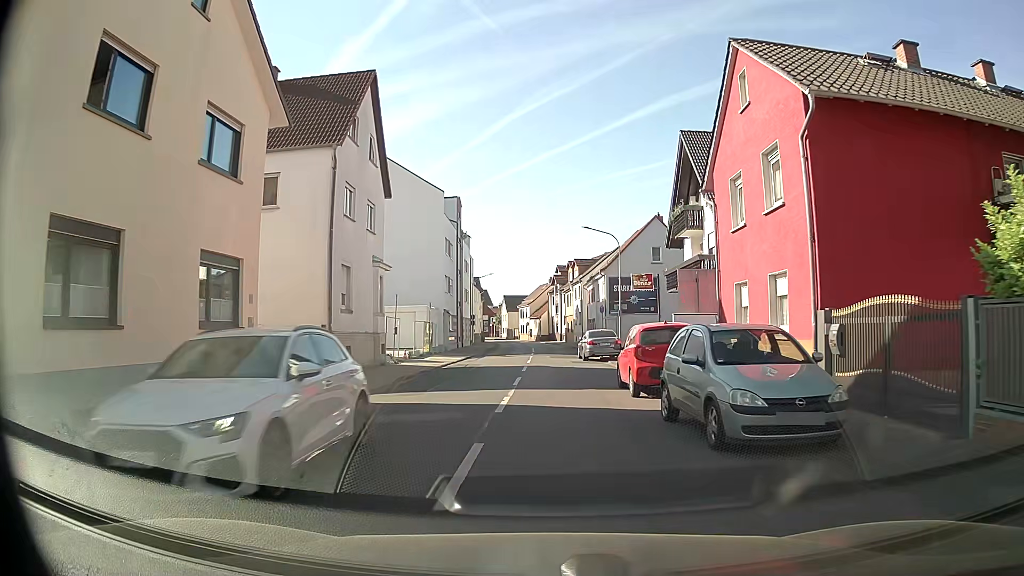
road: tertiary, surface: asphalt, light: Day
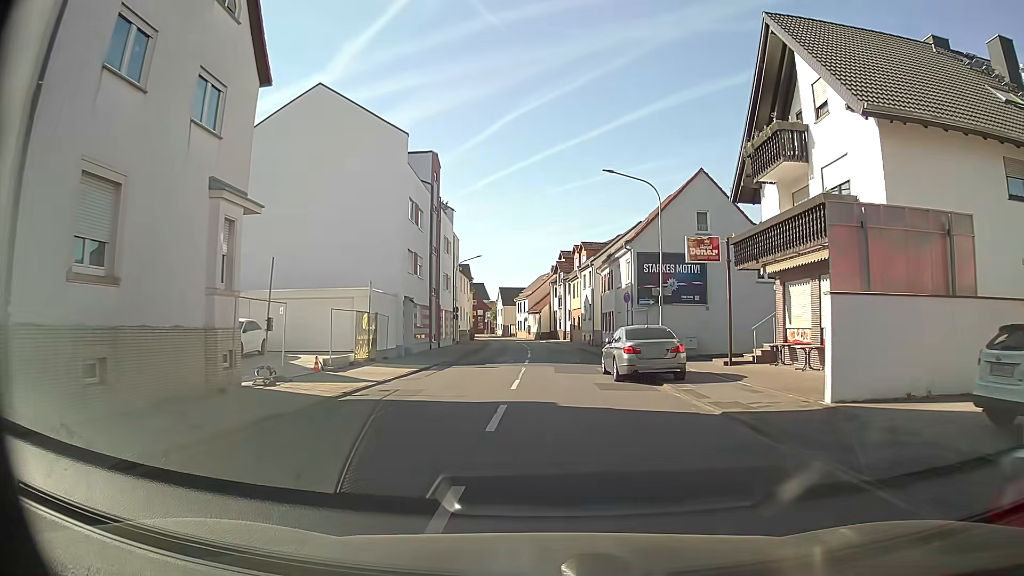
(-0.2, +14.4) m; -1°
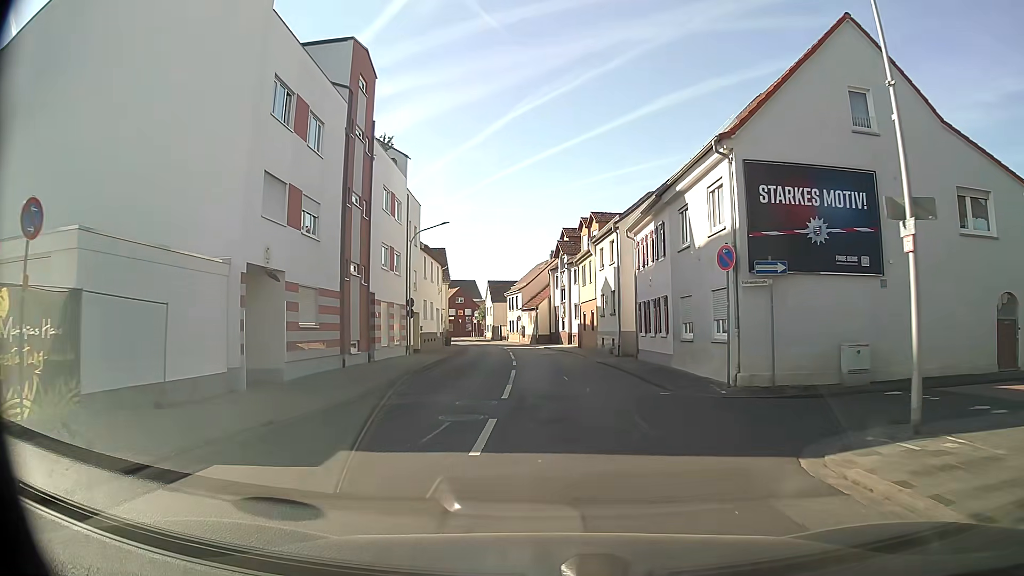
(0.0, +19.3) m; +1°
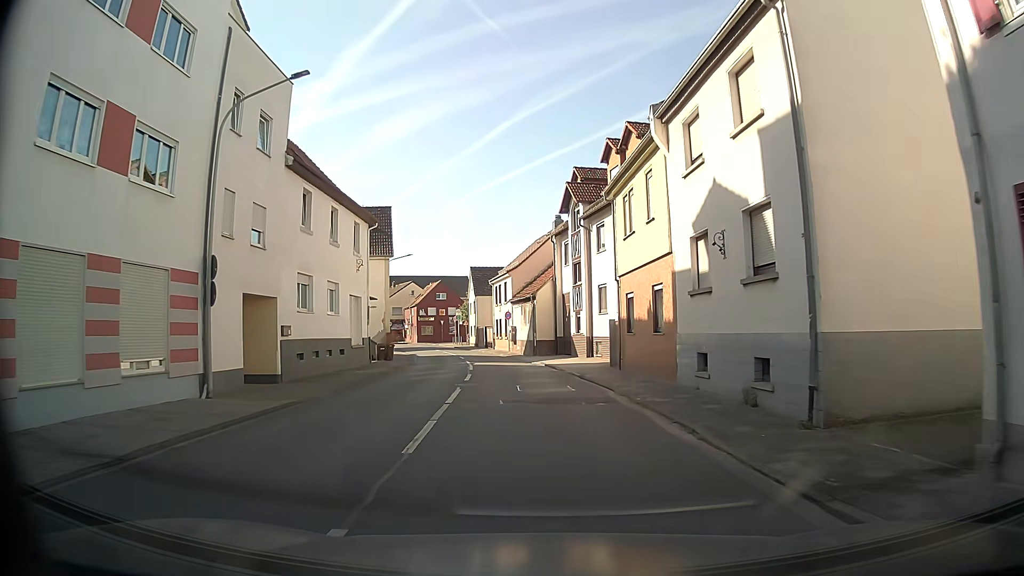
(-0.3, +24.5) m; -1°
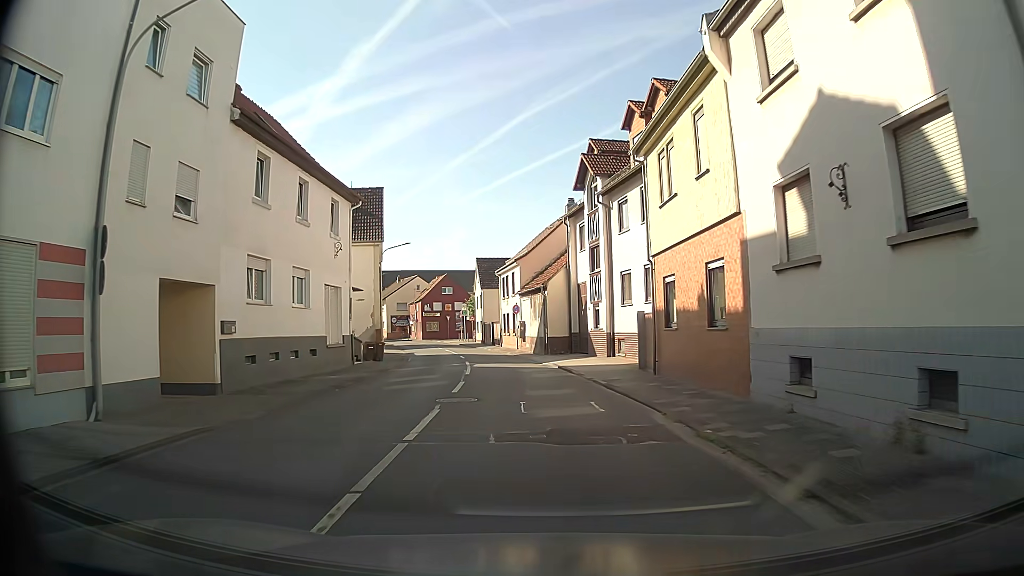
(0.0, +5.0) m; -1°
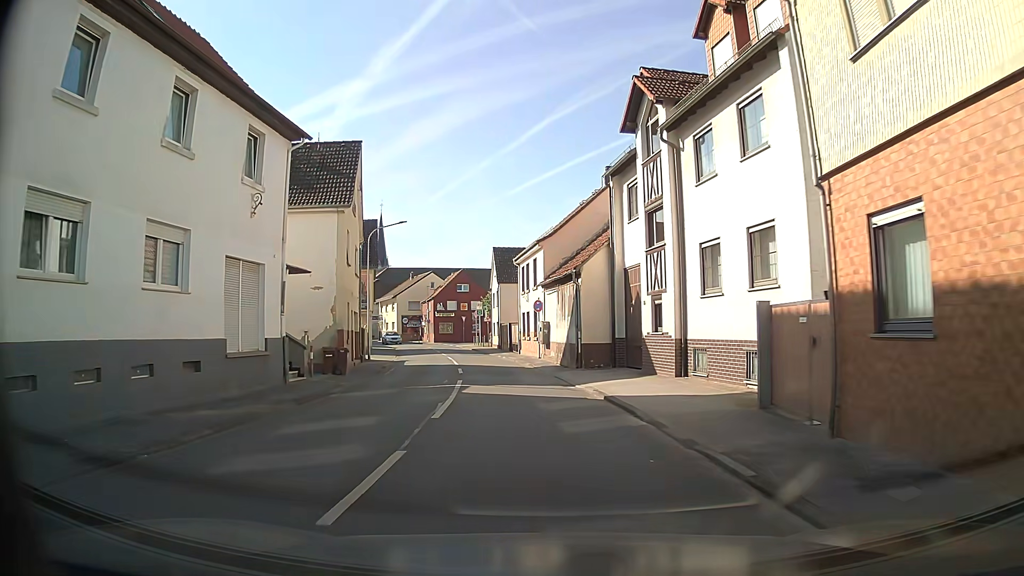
(-0.2, +10.1) m; -2°
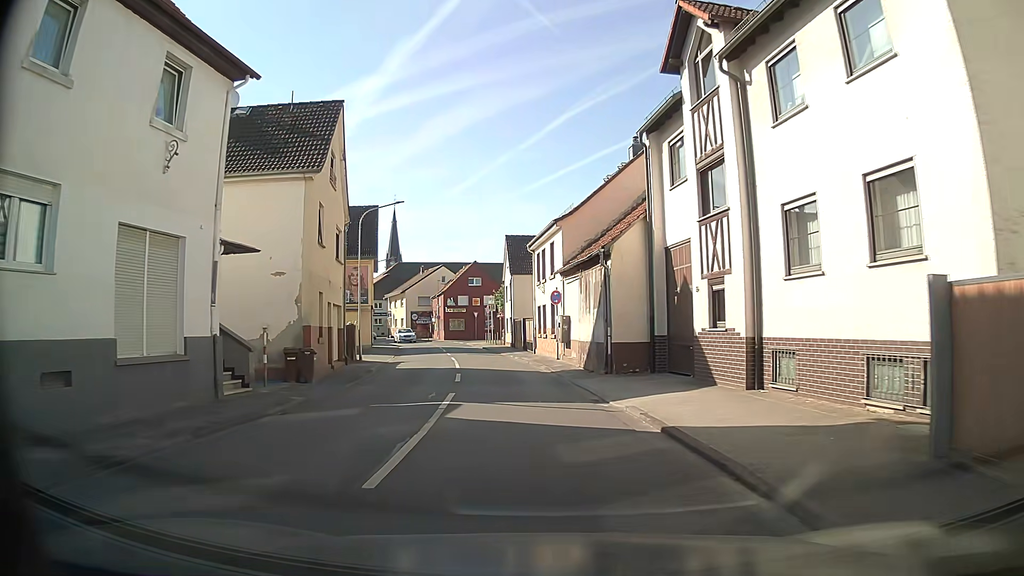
(0.0, +5.1) m; -1°
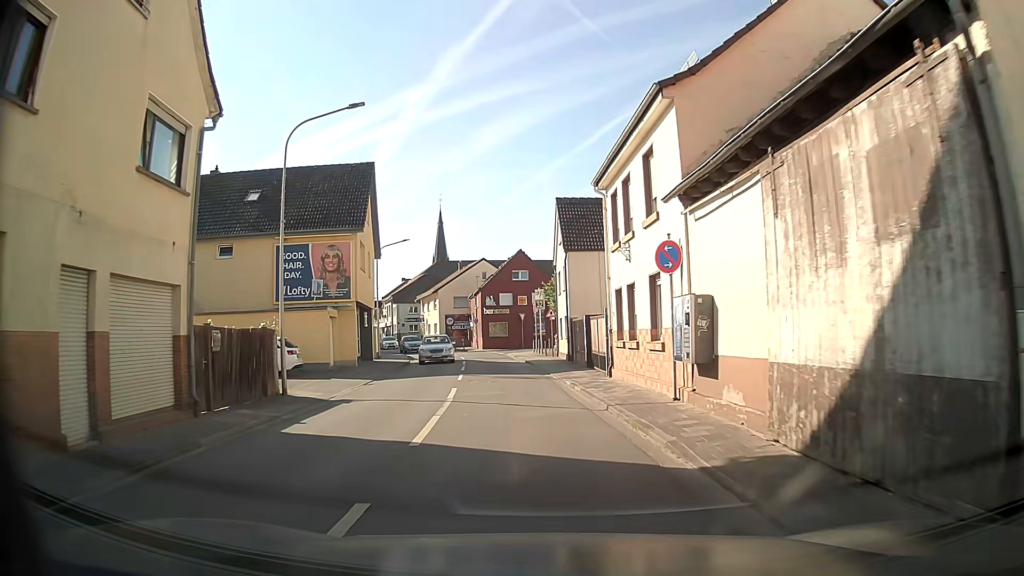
(-0.7, +15.6) m; -5°
(0, +10) (-1, +20) (-2, +30) (-3, +40) (-6, +50) (-9, +59) (-12, +69) (-15, +78) (-19, +87) (-23, +96) m
